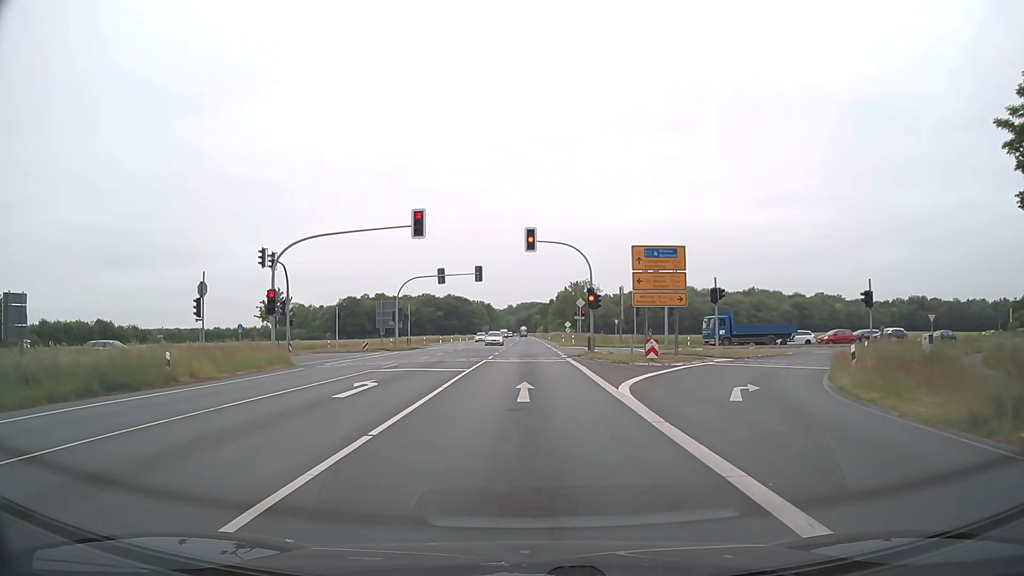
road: primary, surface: asphalt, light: Day
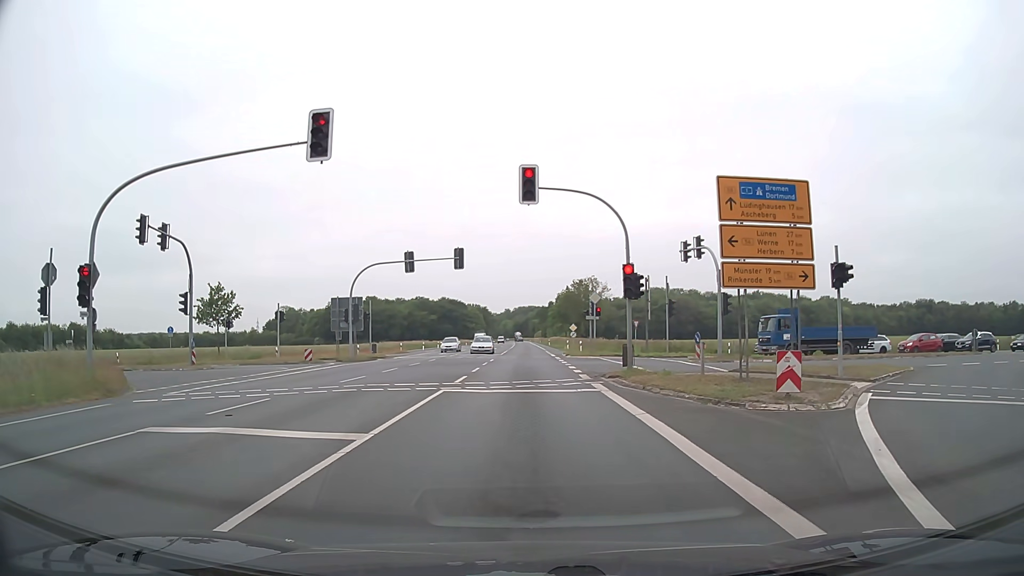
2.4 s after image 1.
(0.0, +14.3) m; 0°
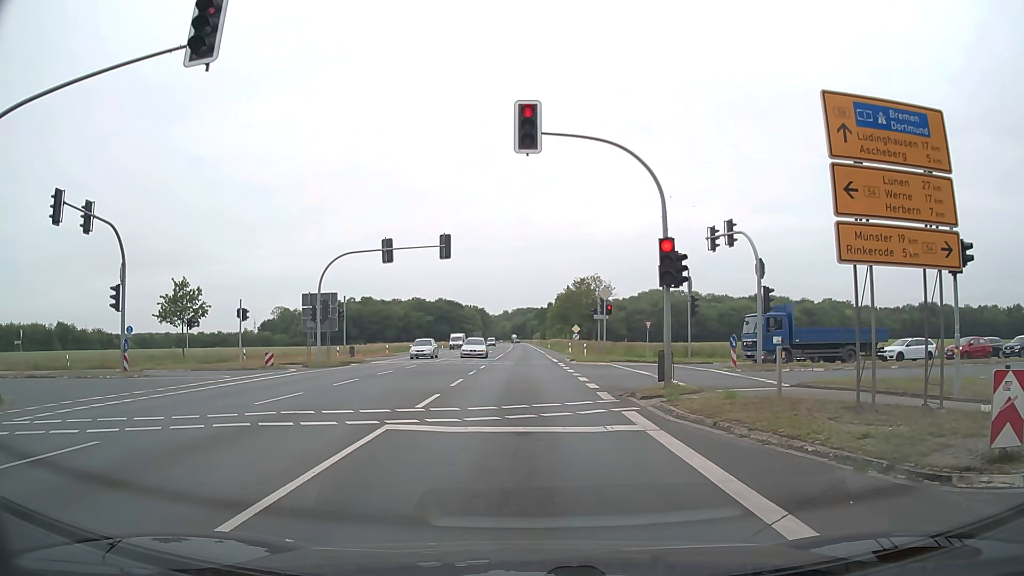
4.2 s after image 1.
(0.0, +6.4) m; 0°
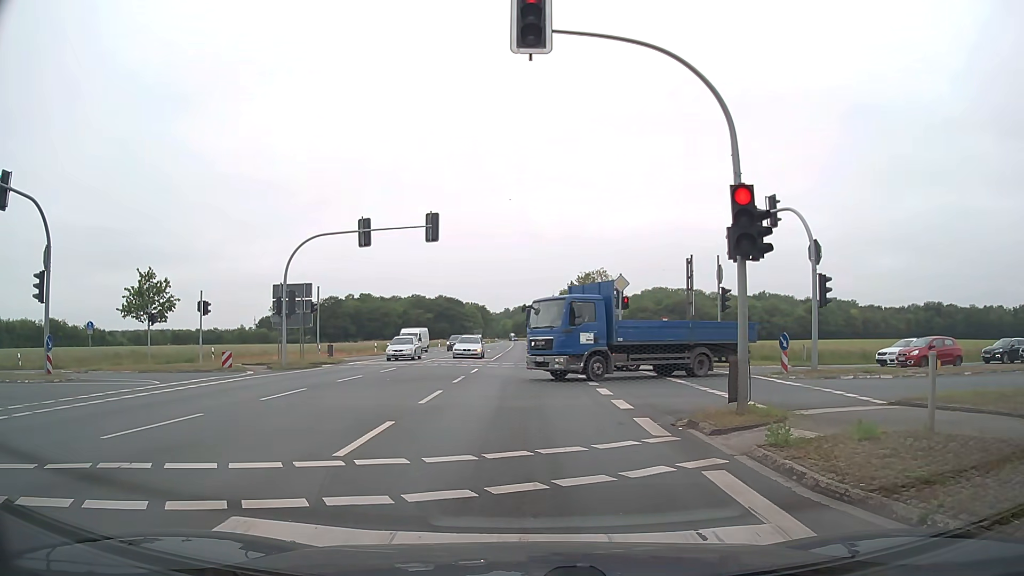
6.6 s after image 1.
(0.0, +5.6) m; +1°
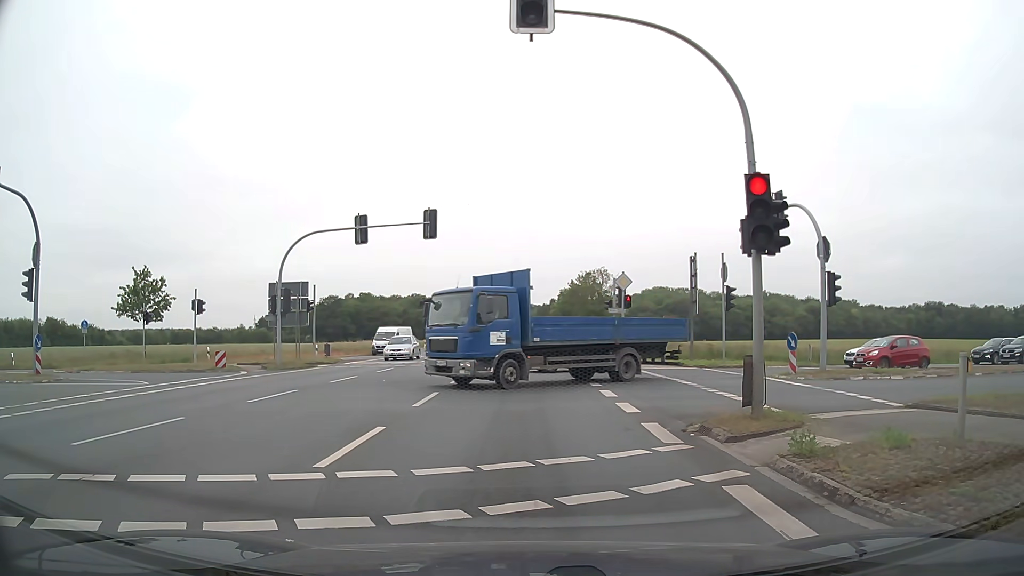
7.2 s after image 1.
(0.0, +0.7) m; 0°
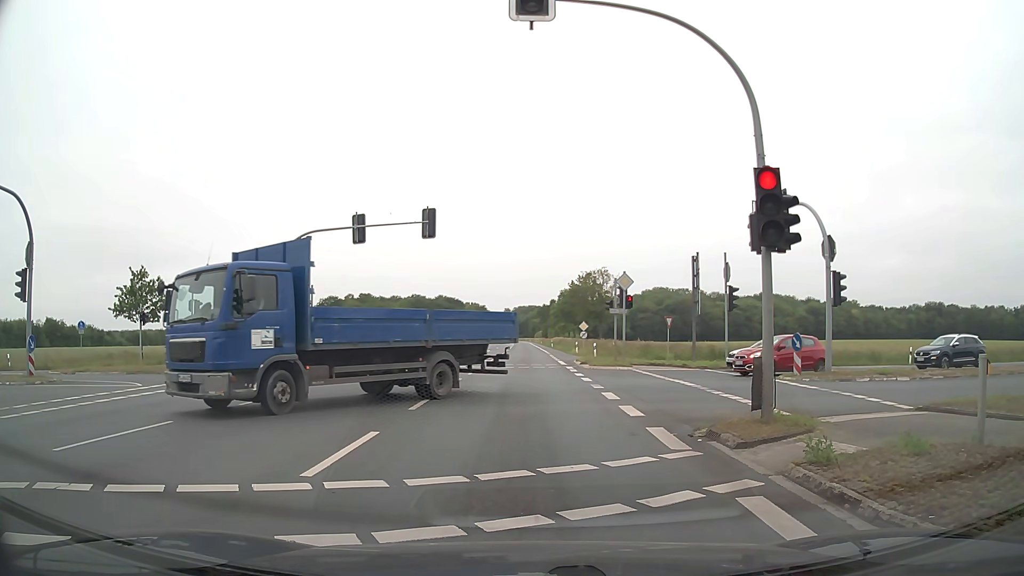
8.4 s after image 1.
(0.0, +0.4) m; 0°
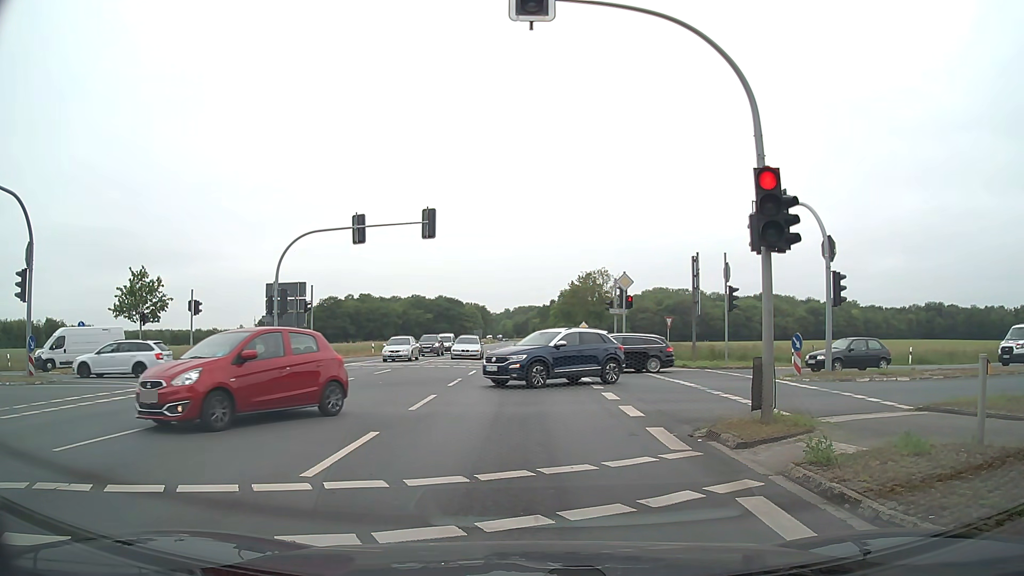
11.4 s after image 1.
(0.0, +0.1) m; 0°
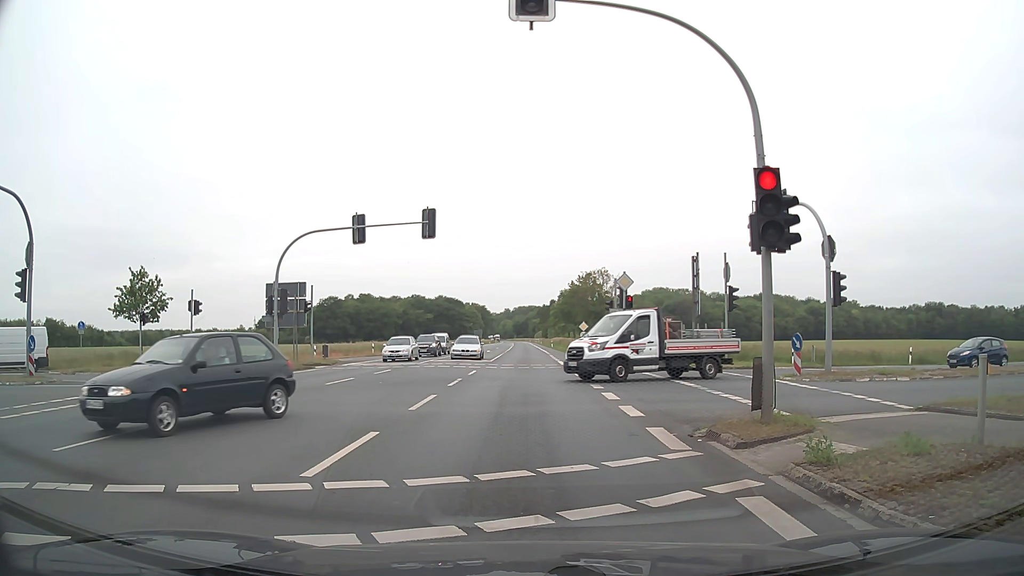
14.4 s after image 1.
(0.0, 0.0) m; 0°
